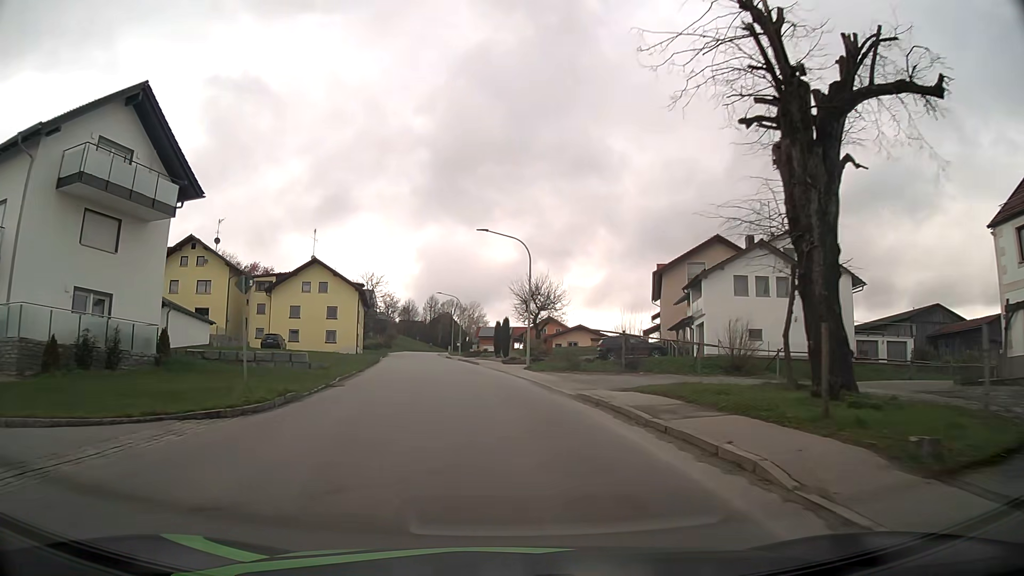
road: tertiary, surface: asphalt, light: Day
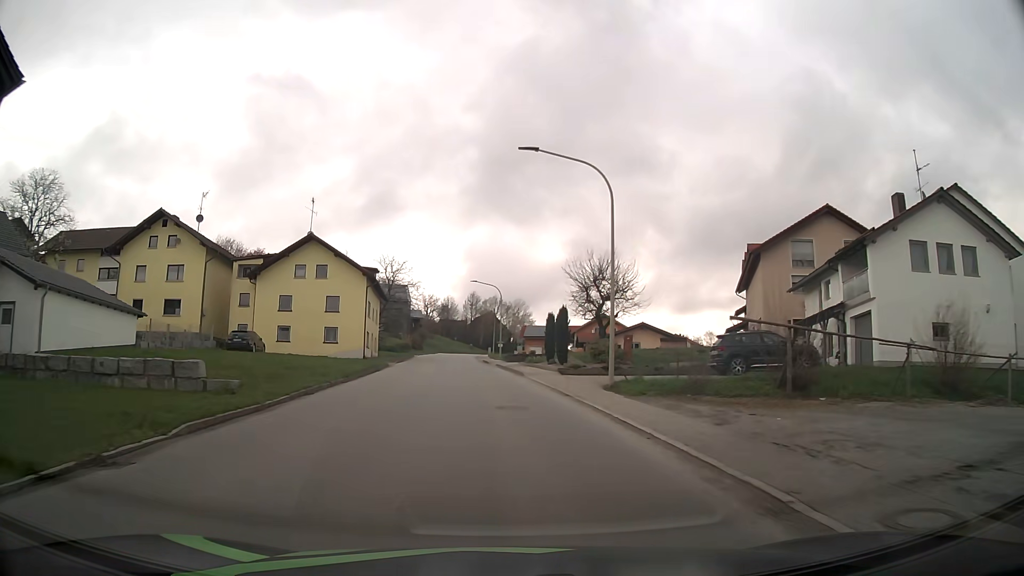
(-0.5, +15.5) m; -4°
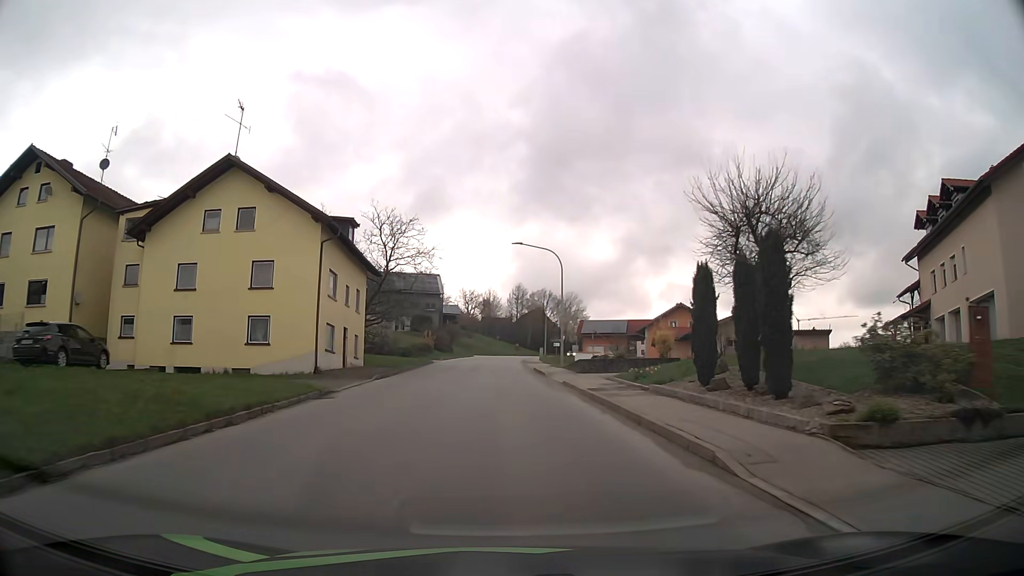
(-1.1, +23.4) m; -4°
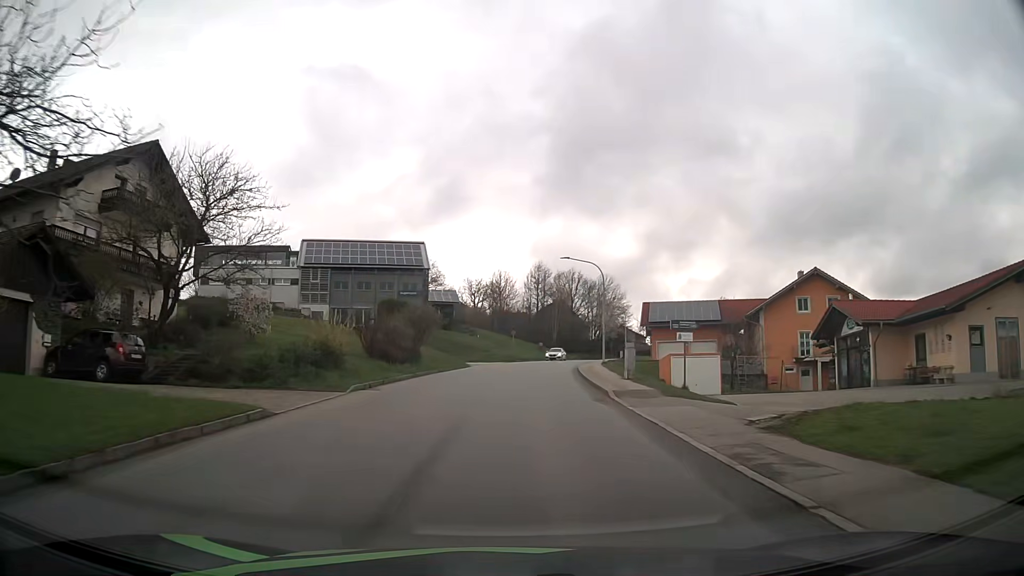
(-0.8, +39.3) m; -1°
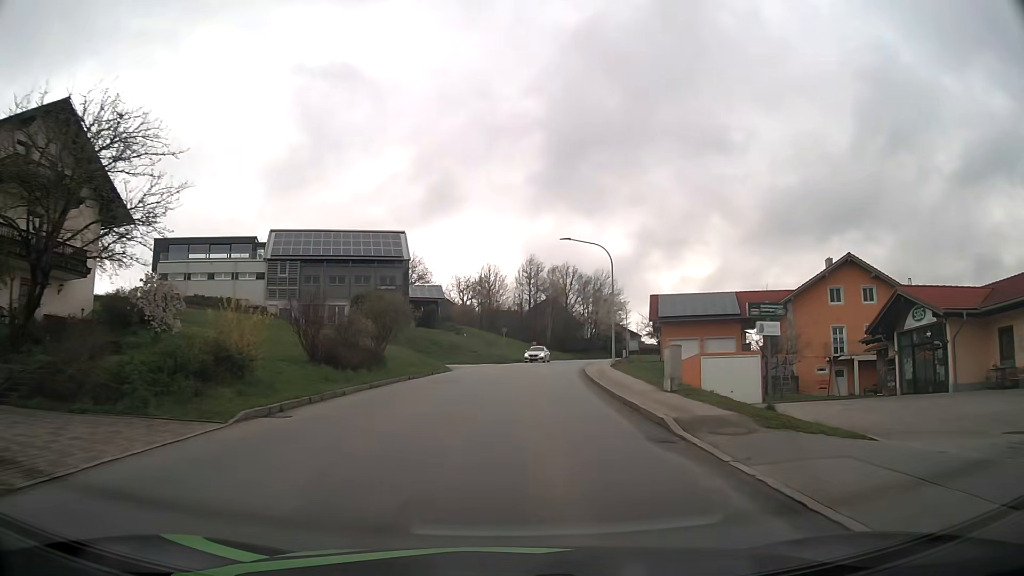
(0.0, +7.8) m; 0°
(0, +10) (+1, +20) (+1, +30) (+2, +40) (+4, +50) (+5, +60) (+7, +69) (+10, +79) (+12, +89) (+15, +98) m
